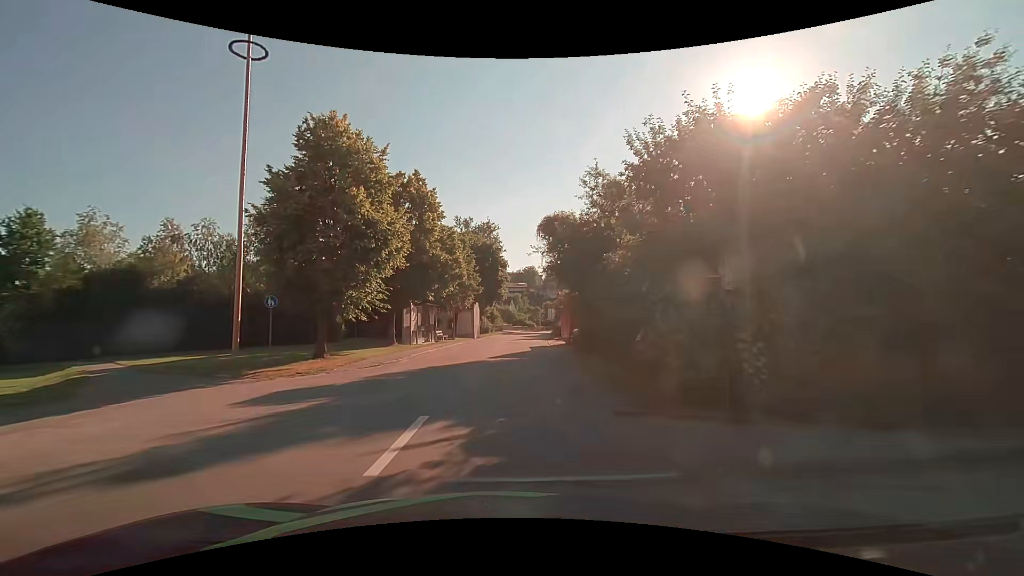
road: tertiary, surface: asphalt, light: Day
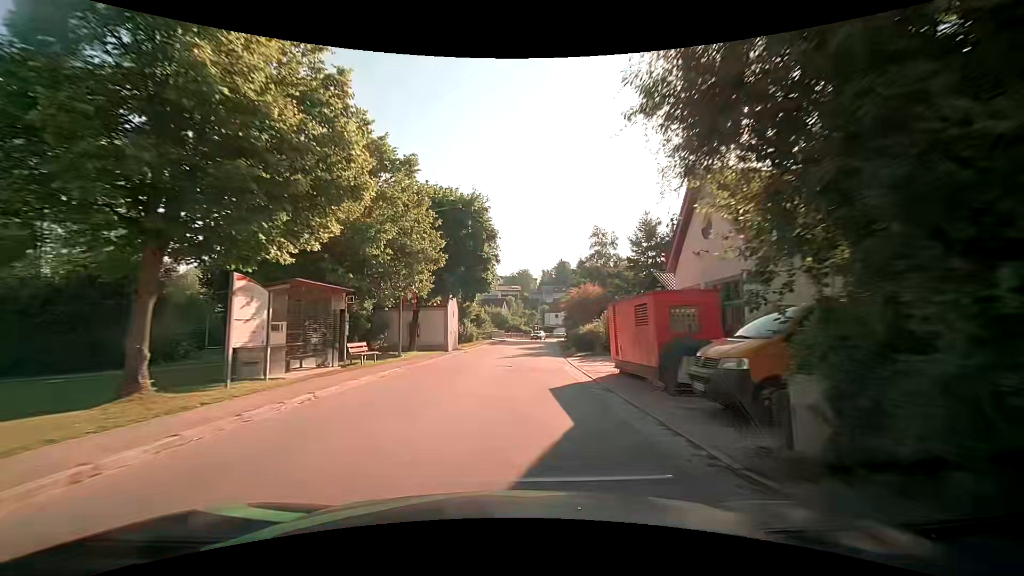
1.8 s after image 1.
(+0.2, +19.4) m; +1°
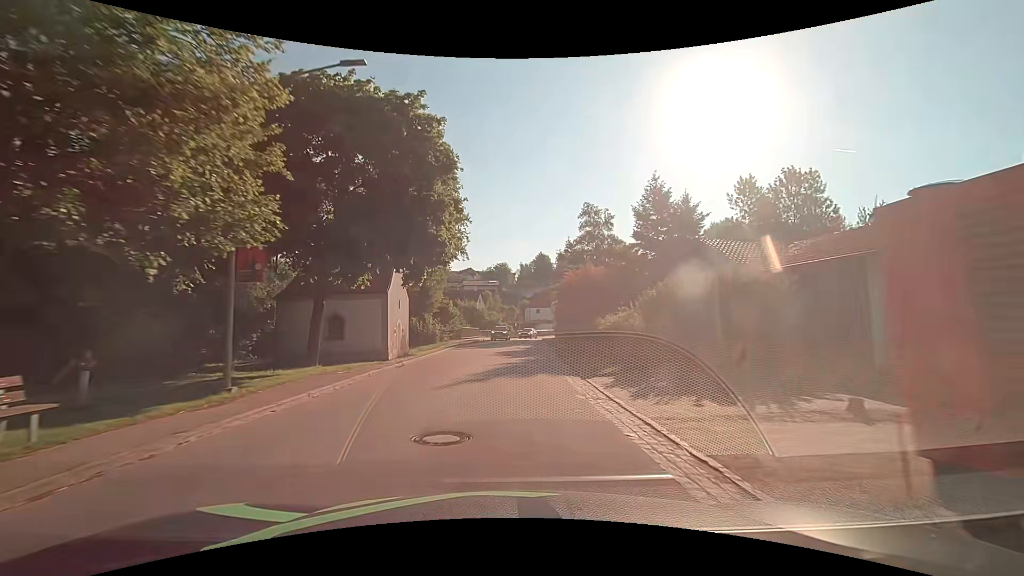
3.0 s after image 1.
(+0.3, +13.3) m; +2°
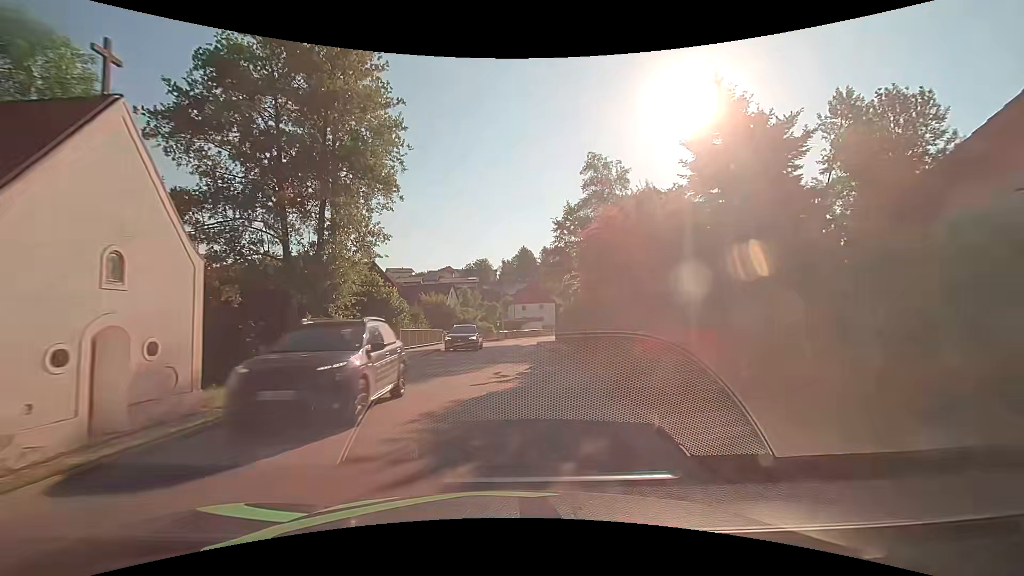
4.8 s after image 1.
(+0.4, +19.6) m; +3°
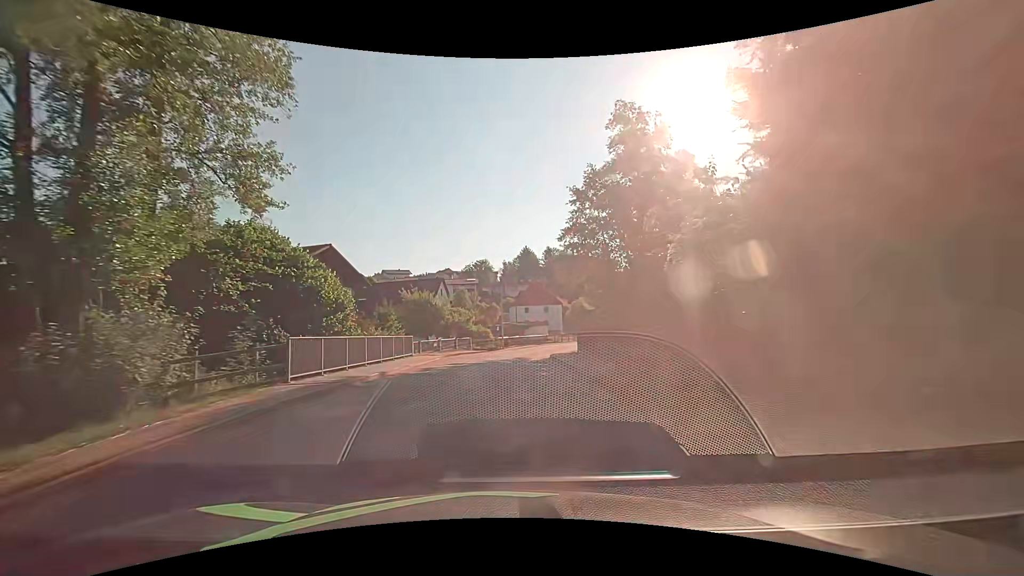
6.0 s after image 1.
(-0.1, +12.8) m; -1°
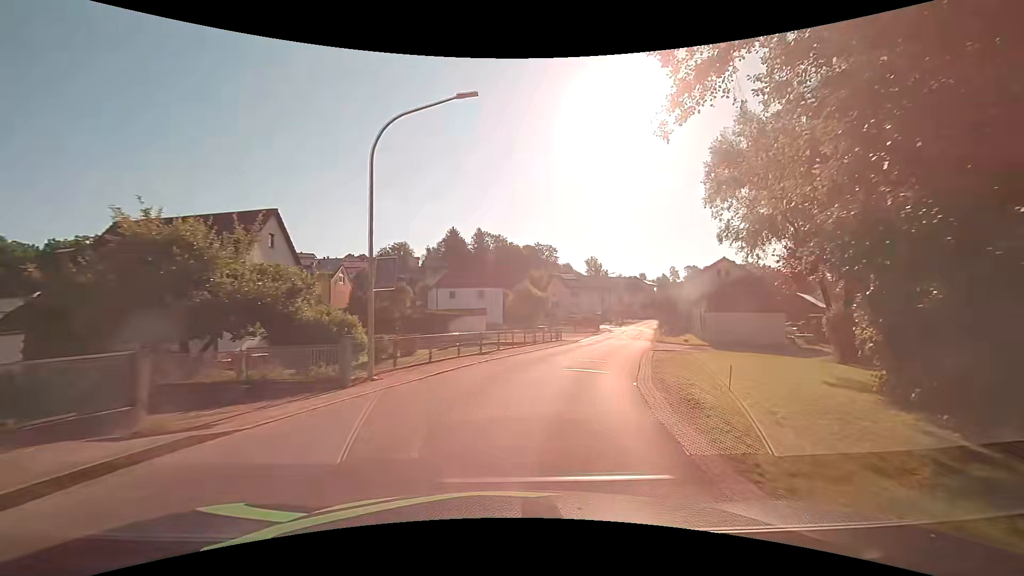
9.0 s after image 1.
(+1.0, +31.5) m; +9°
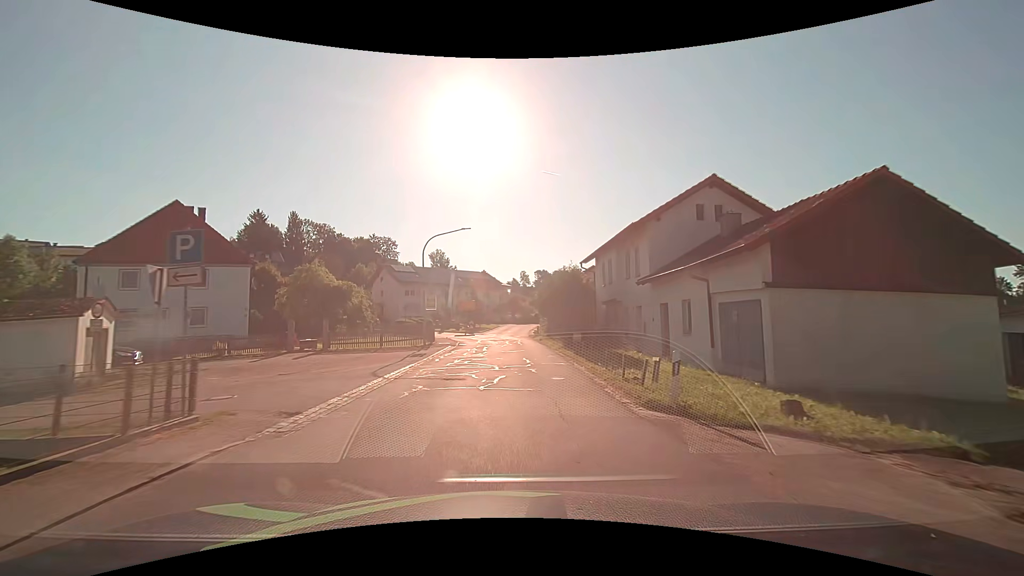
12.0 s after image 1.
(+6.3, +31.5) m; +17°
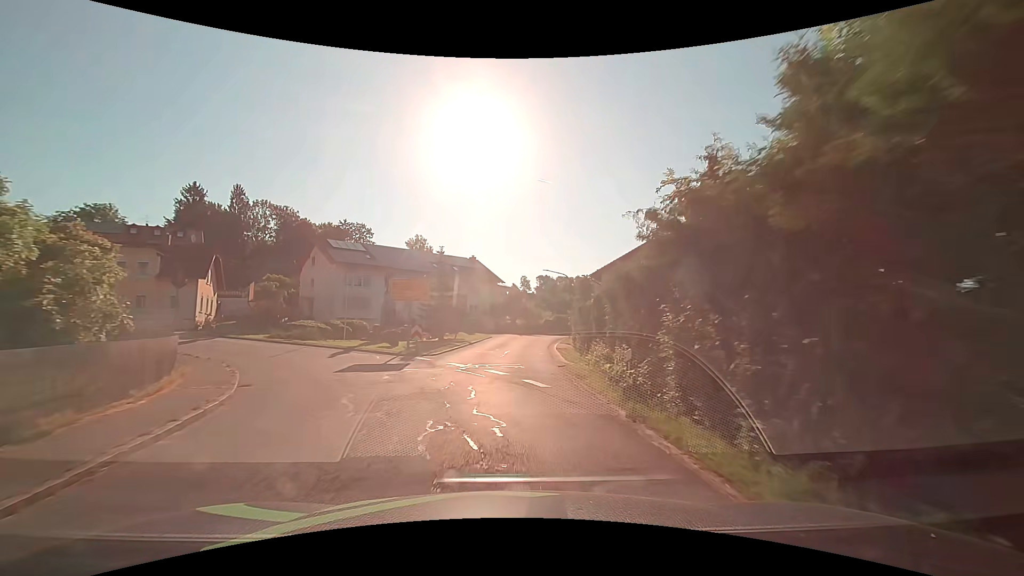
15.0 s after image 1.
(+0.2, +32.9) m; +1°
(0, +10) (0, +20) (+1, +30) (+2, +40) (+3, +50) (+5, +60) (+10, +68) (+16, +76) (+23, +83) (+30, +91) m
